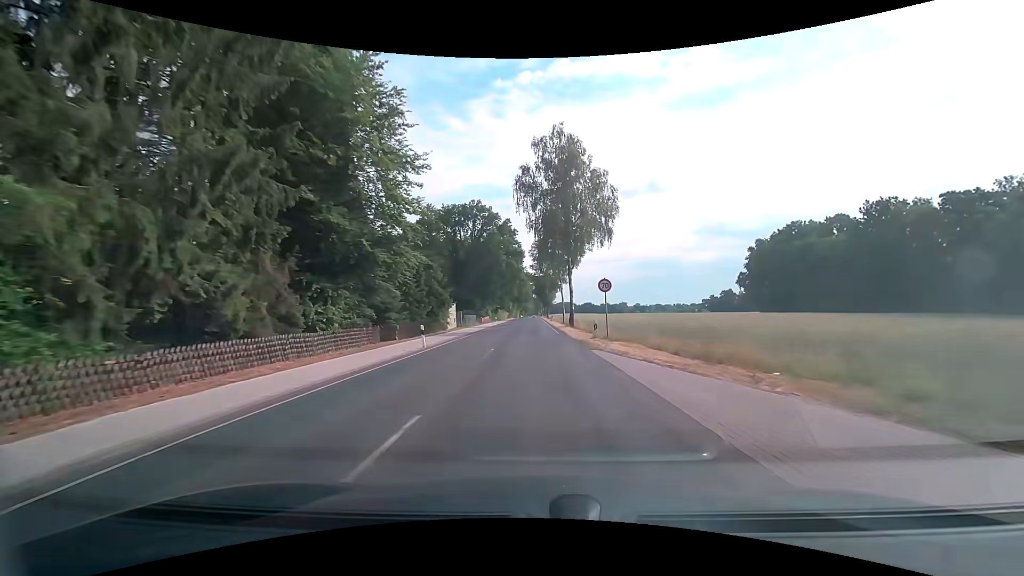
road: secondary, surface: asphalt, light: Day
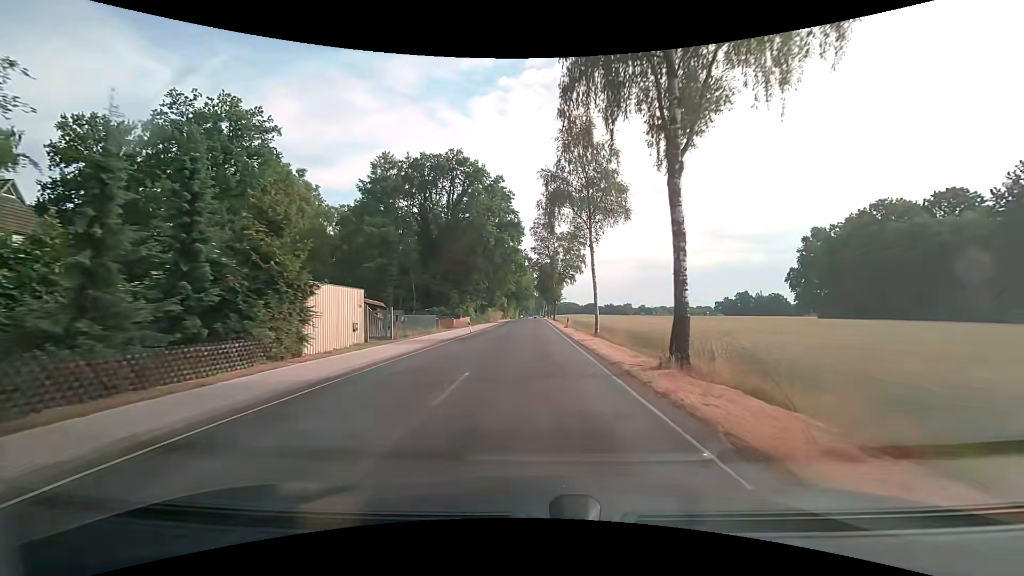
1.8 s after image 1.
(-0.1, +31.4) m; -1°
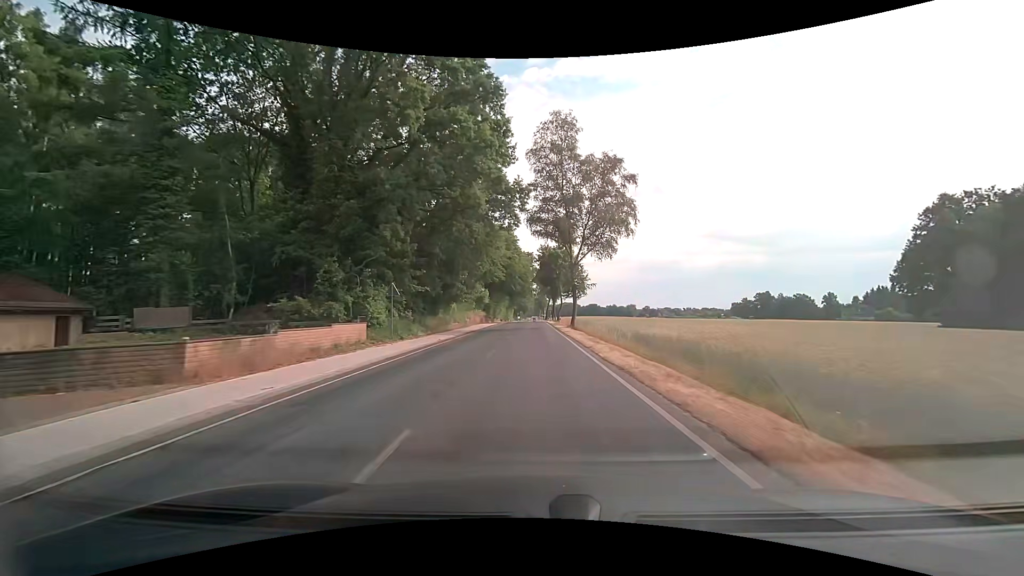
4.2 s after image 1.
(+0.3, +41.7) m; 0°
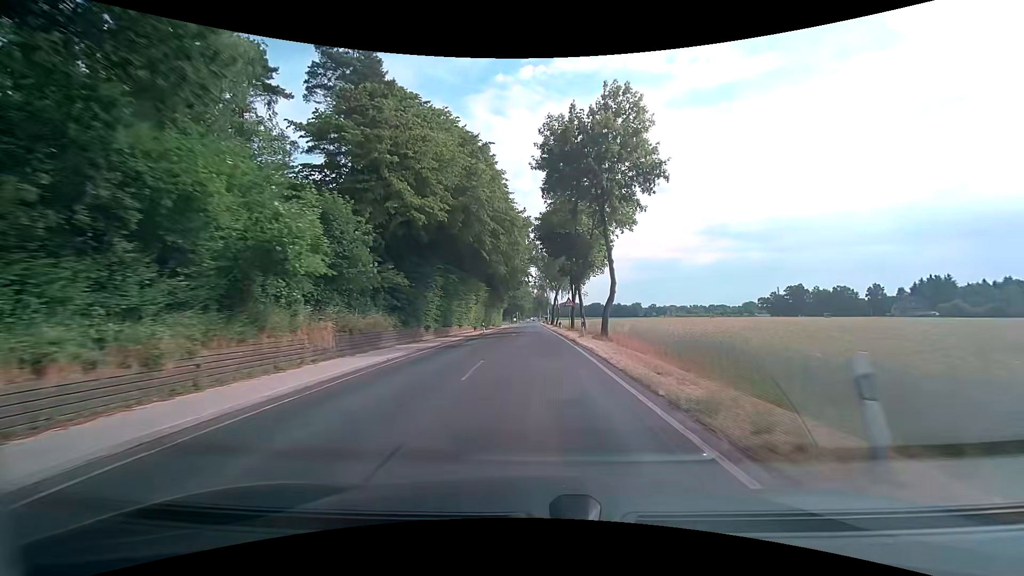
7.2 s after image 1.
(+0.1, +51.7) m; 0°
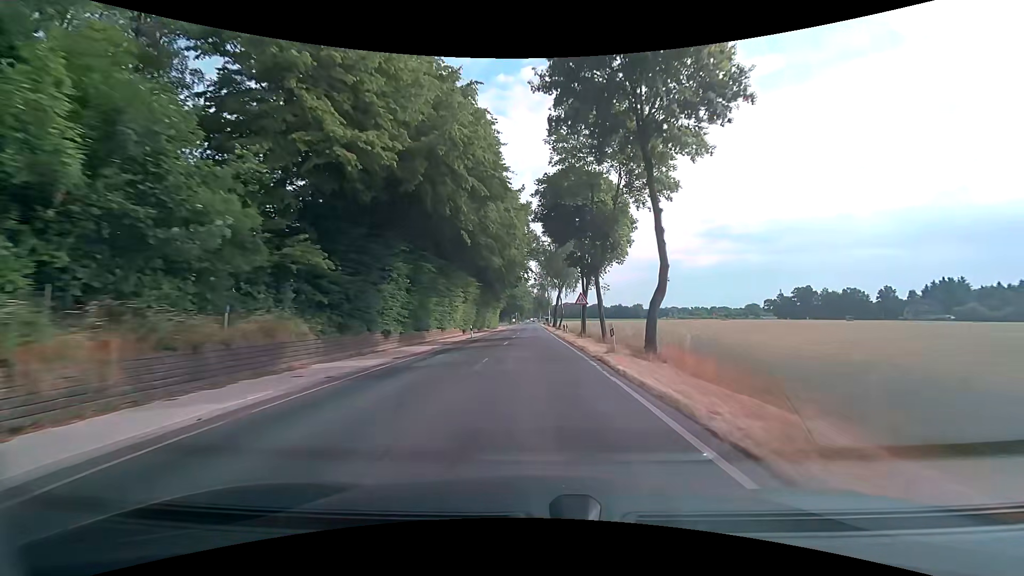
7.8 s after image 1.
(0.0, +10.3) m; 0°
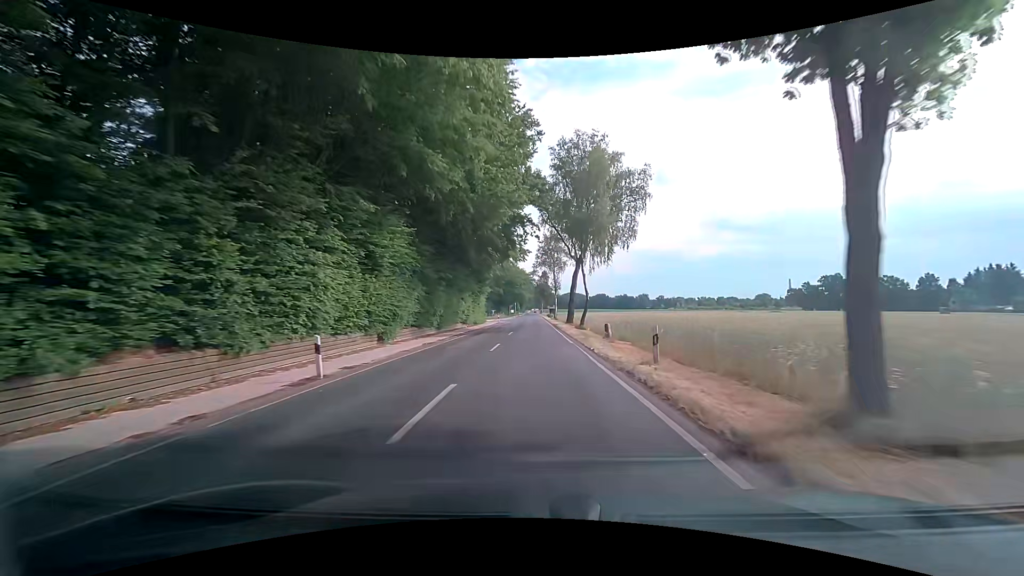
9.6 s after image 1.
(-0.2, +30.8) m; -1°
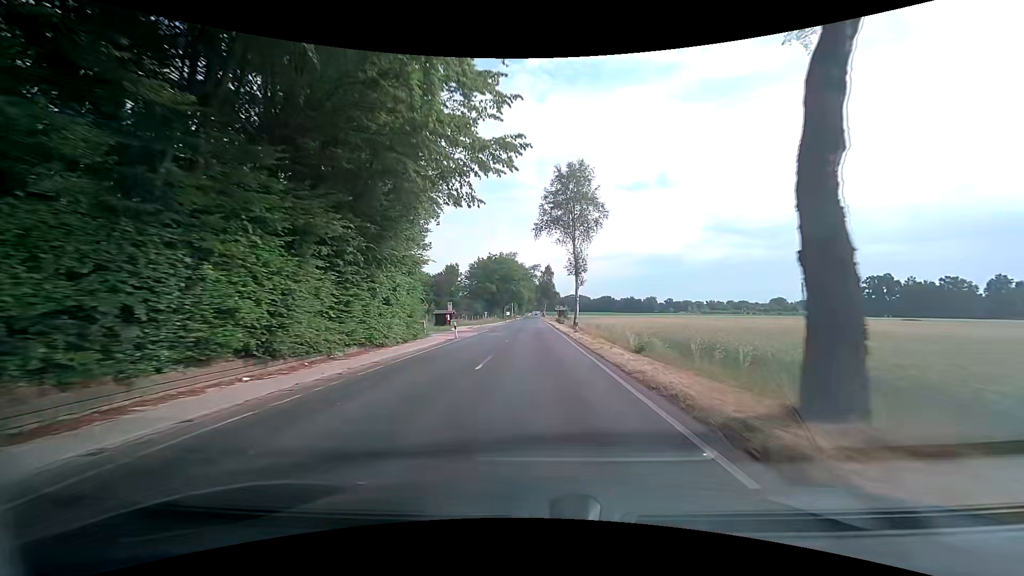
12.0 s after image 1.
(-0.1, +41.4) m; -1°
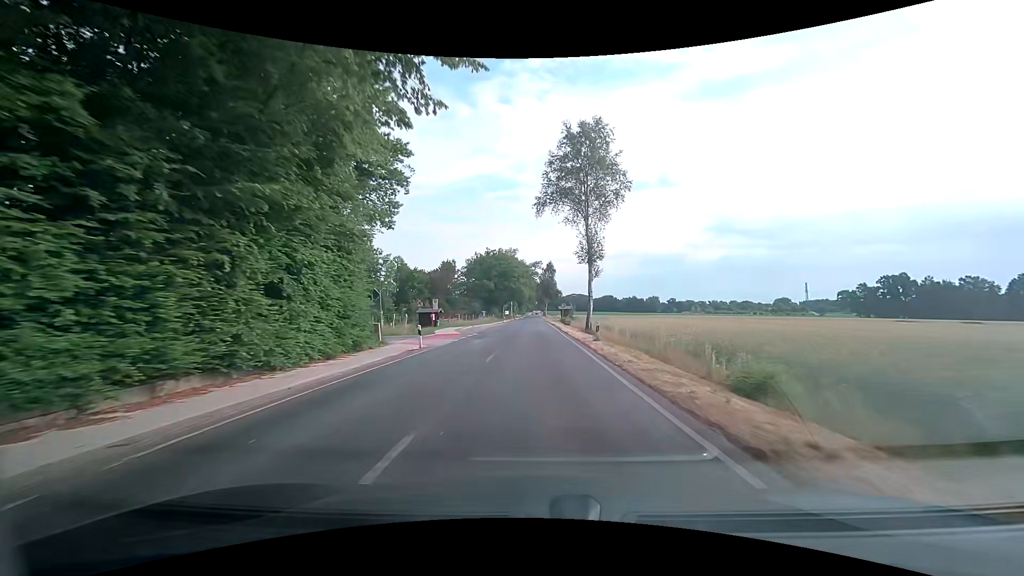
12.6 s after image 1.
(+0.1, +10.4) m; 0°
(0, +10) (0, +20) (0, +30) (0, +40) (0, +50) (0, +60) (0, +70) (+1, +80) (+1, +90) (+1, +100) m
